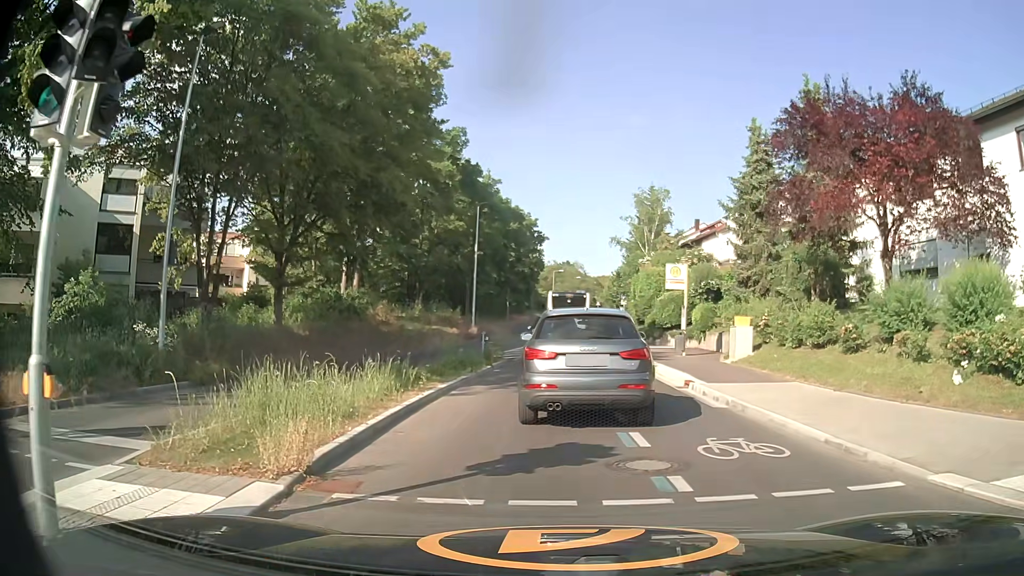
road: tertiary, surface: asphalt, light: Day
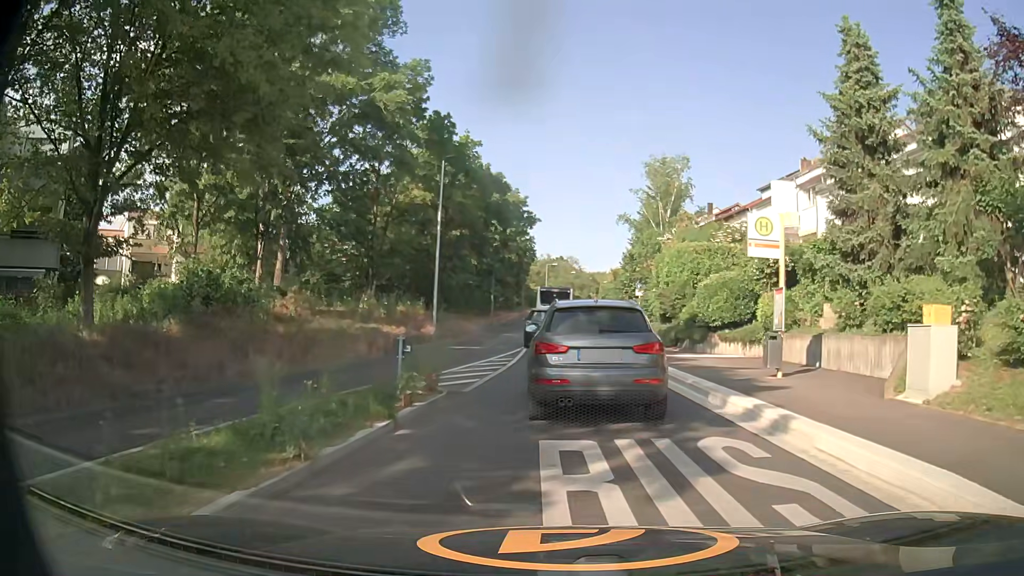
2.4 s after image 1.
(0.0, +11.8) m; -1°
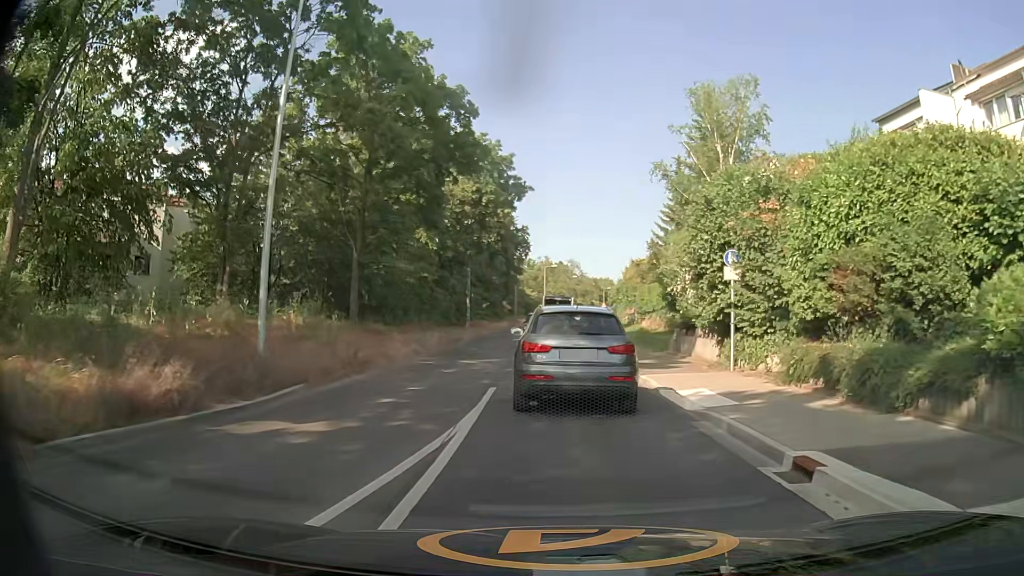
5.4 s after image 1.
(+0.3, +18.6) m; 0°
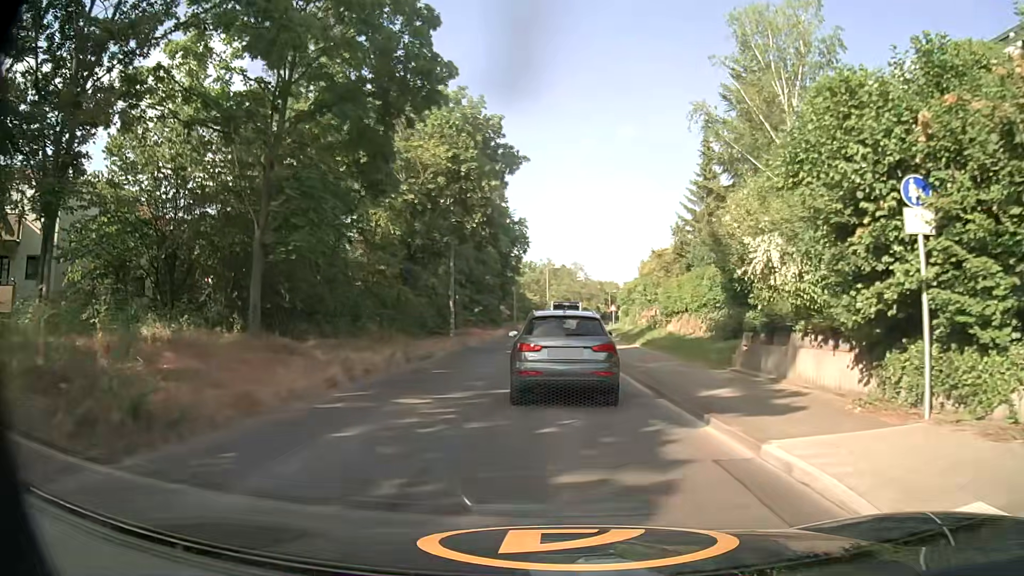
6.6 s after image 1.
(+0.1, +9.2) m; 0°
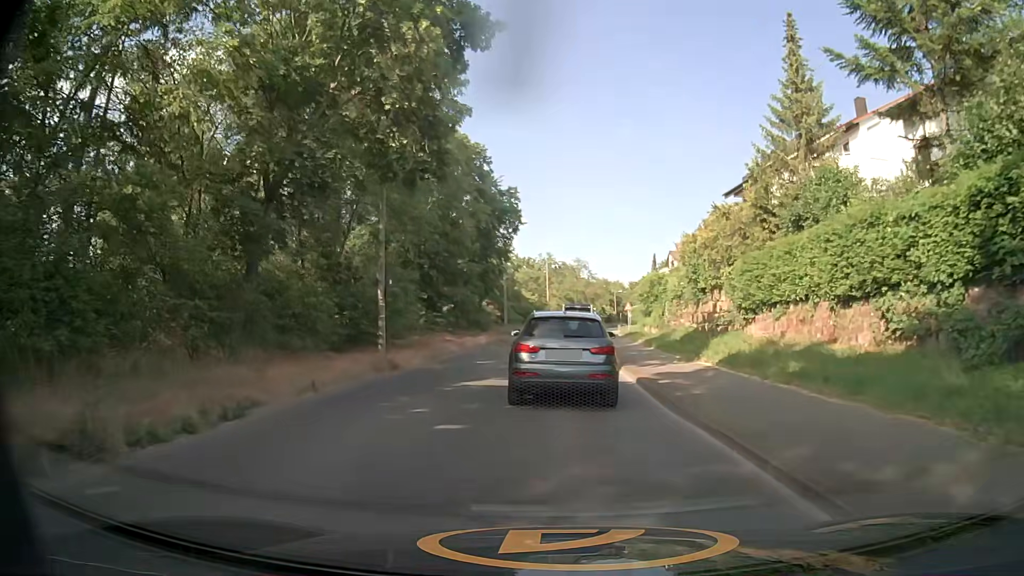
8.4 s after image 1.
(0.0, +16.0) m; 0°
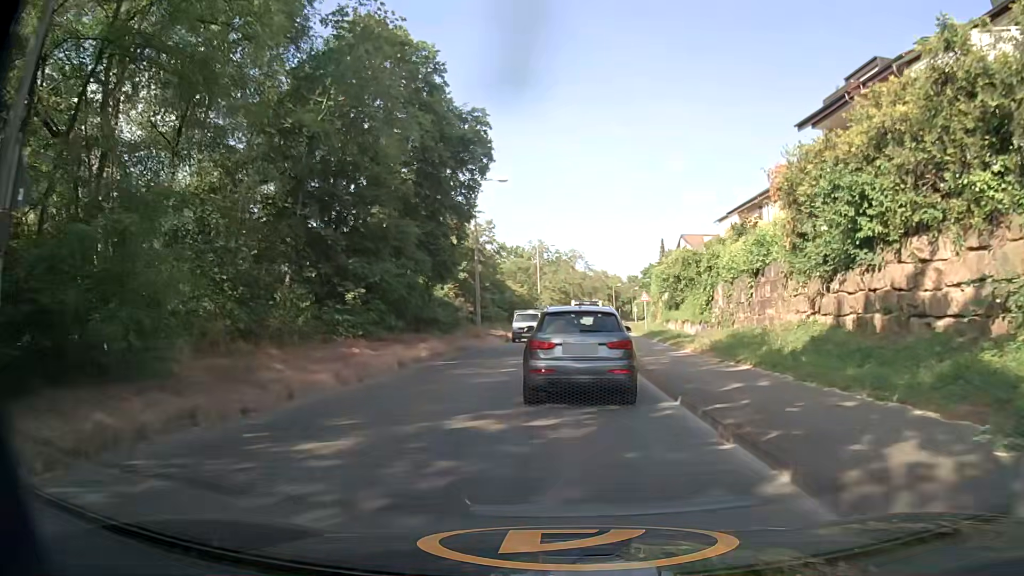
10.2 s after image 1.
(+0.1, +16.6) m; +1°
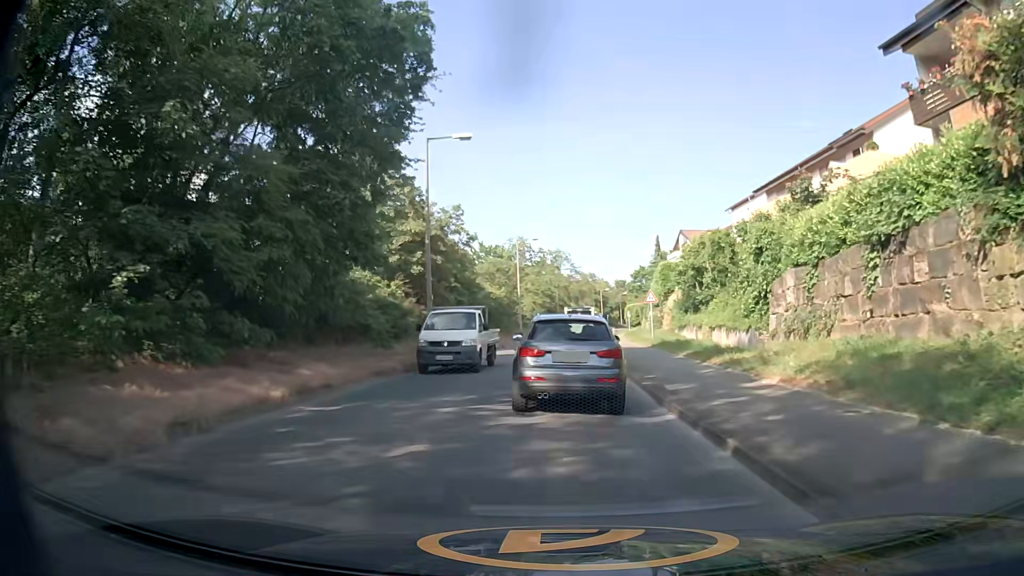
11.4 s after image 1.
(+0.2, +11.2) m; +3°
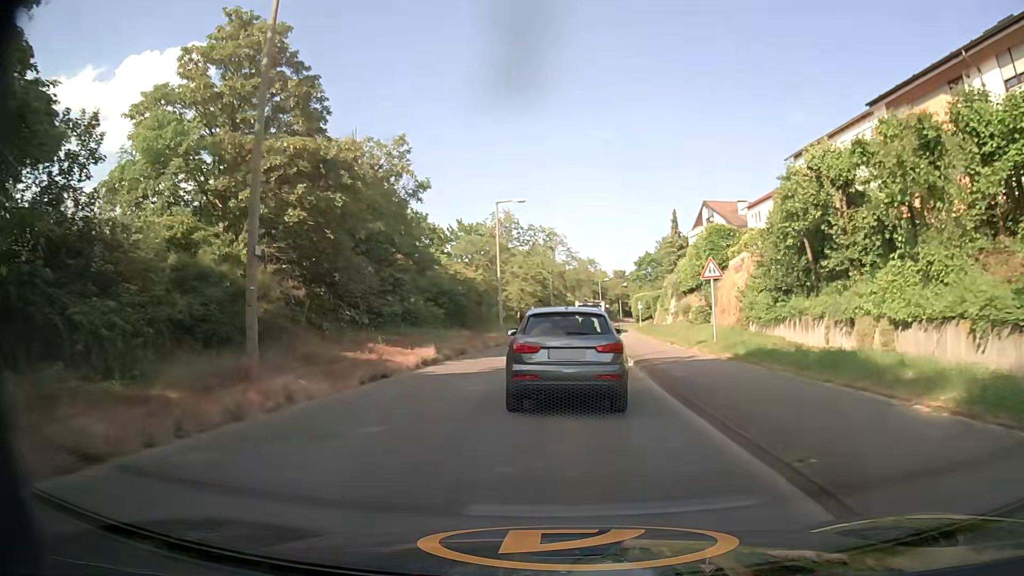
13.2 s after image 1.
(-0.5, +17.2) m; -1°
(0, +10) (0, +20) (0, +30) (+1, +40) (+1, +50) (+2, +60) (+3, +70) (+4, +80) (+5, +90) (+7, +100) m
